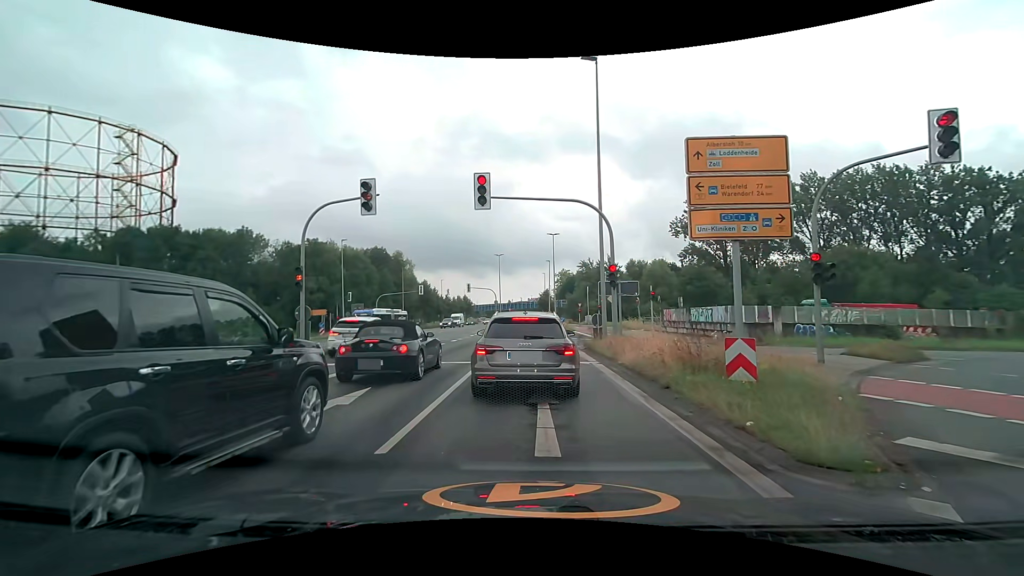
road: secondary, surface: asphalt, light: Day
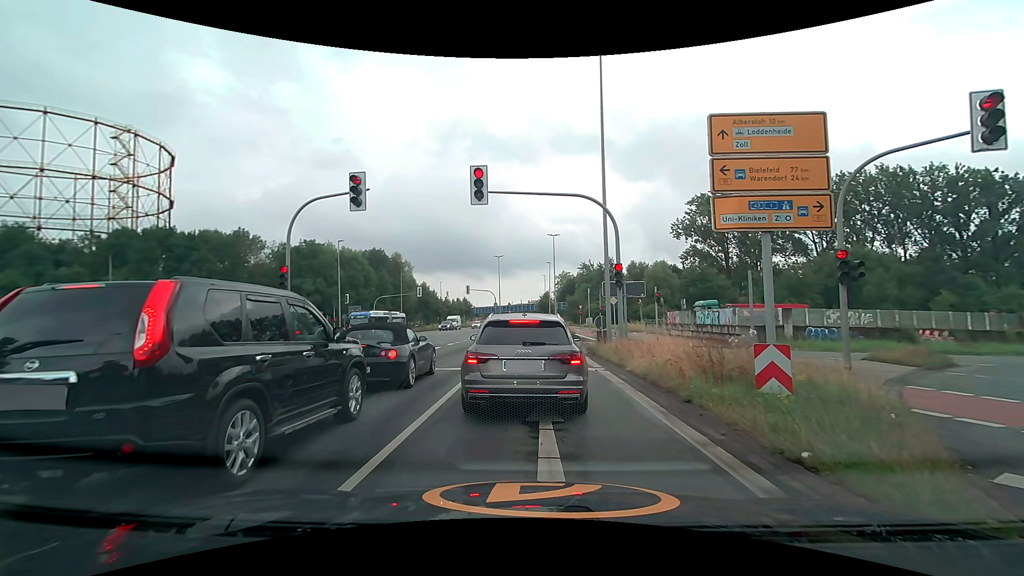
(0.0, +1.1) m; 0°
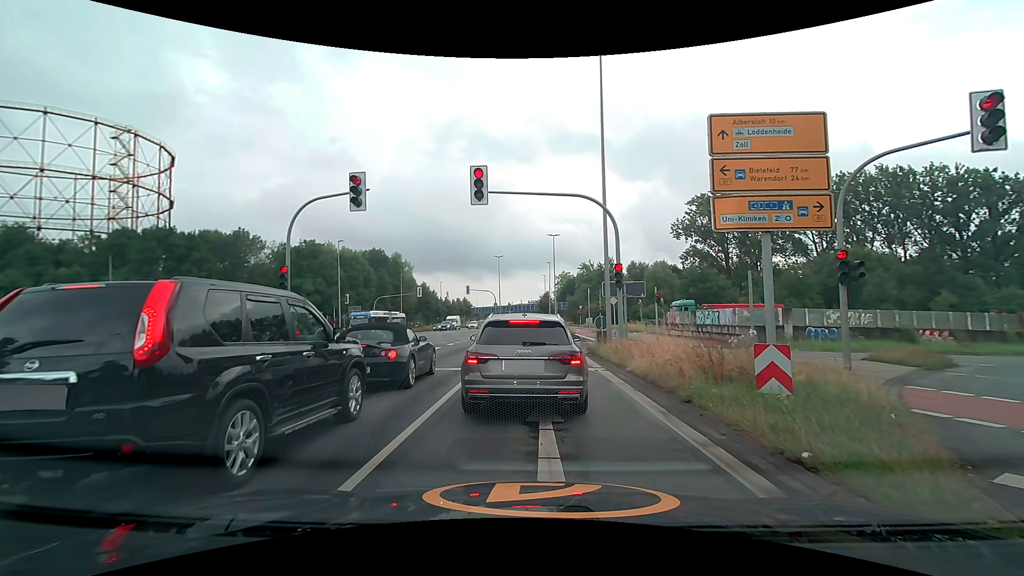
(0.0, 0.0) m; 0°
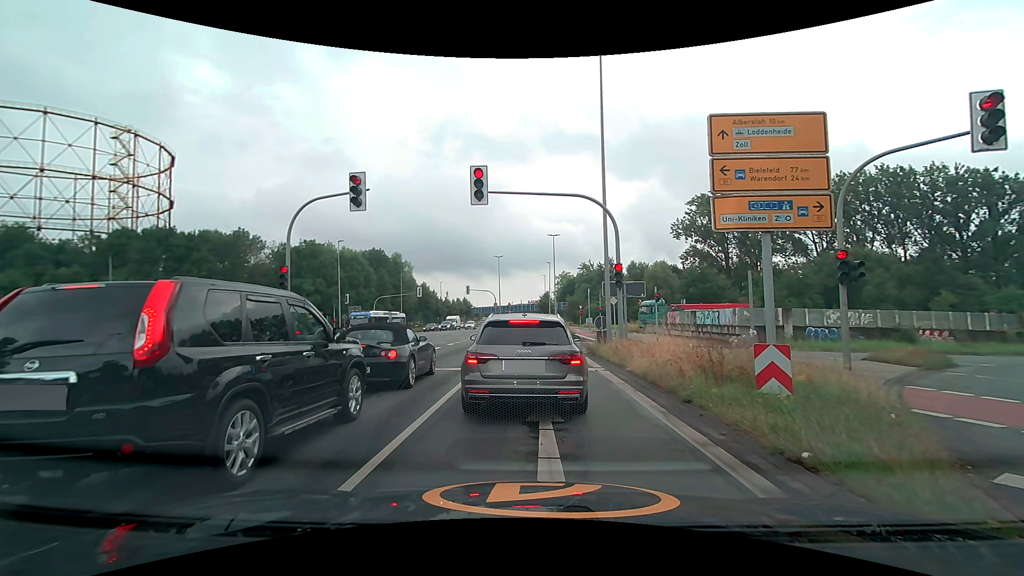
(0.0, 0.0) m; 0°
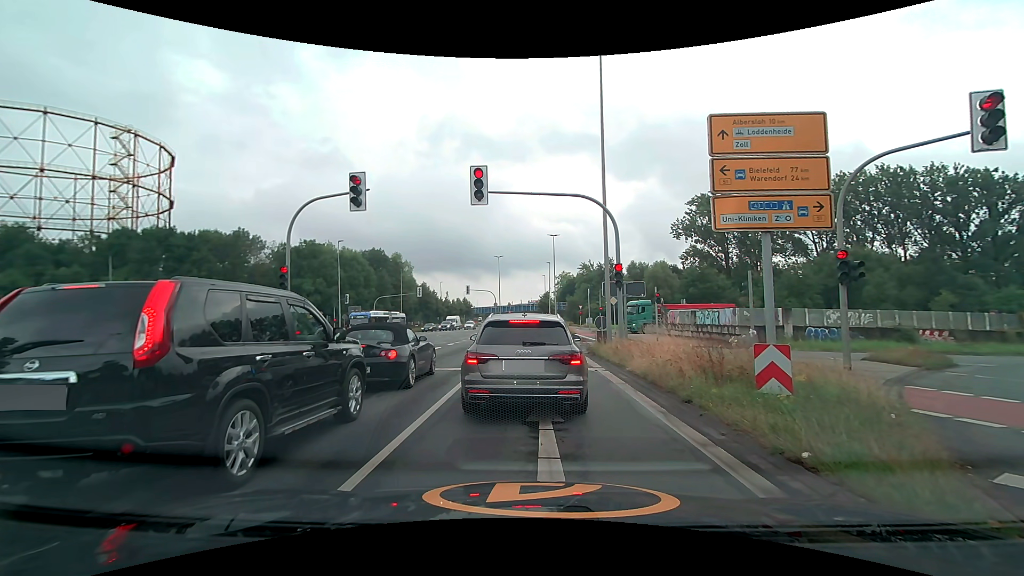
(0.0, 0.0) m; 0°
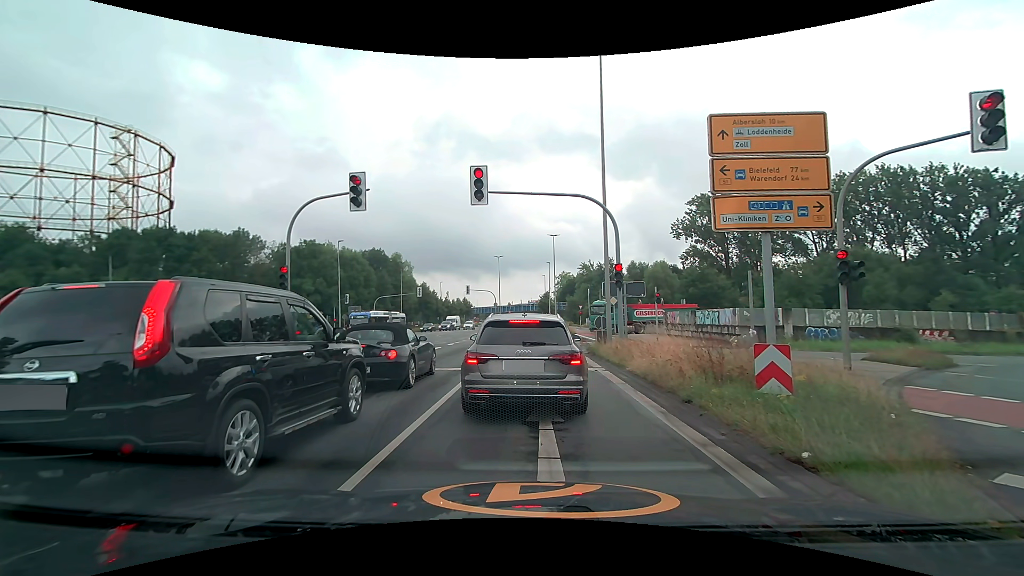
(0.0, 0.0) m; 0°
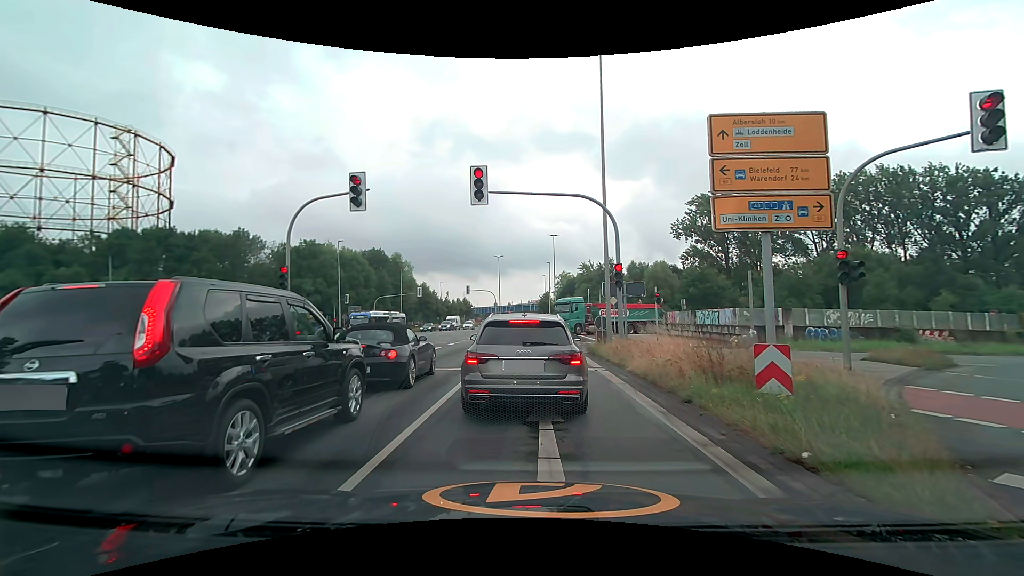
(0.0, 0.0) m; 0°
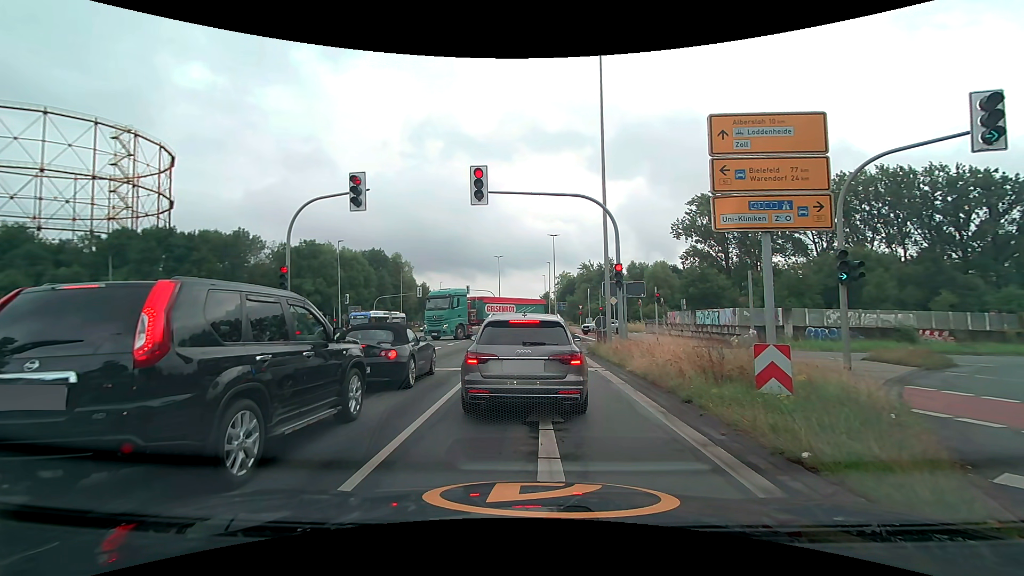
(0.0, 0.0) m; 0°
(0, +10) (0, +20) (0, +30) (0, +40) (0, +50) (0, +60) (0, +70) (0, +80) (0, +90) (0, +100) m
